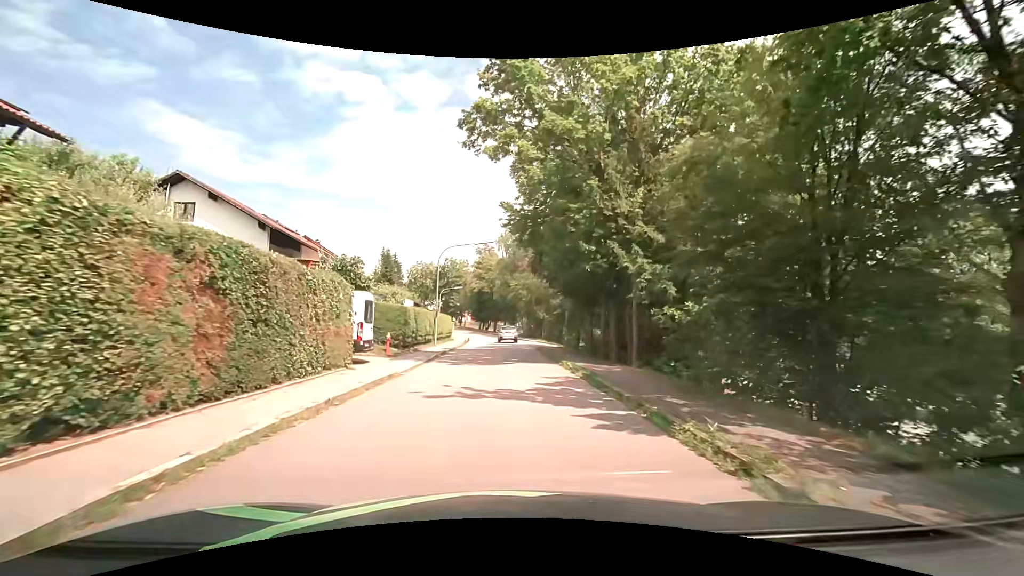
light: Day
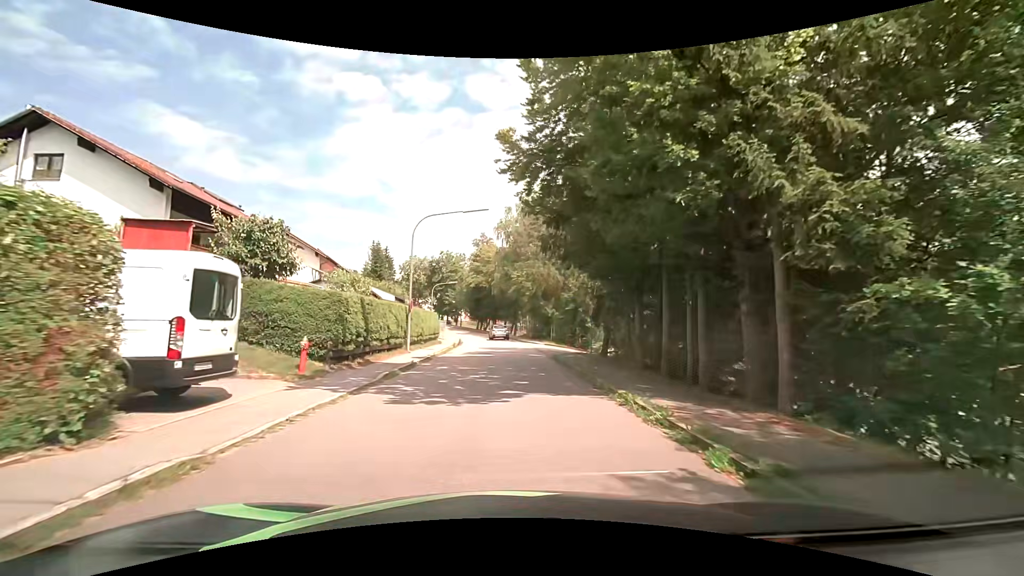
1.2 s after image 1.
(+0.1, +9.6) m; 0°
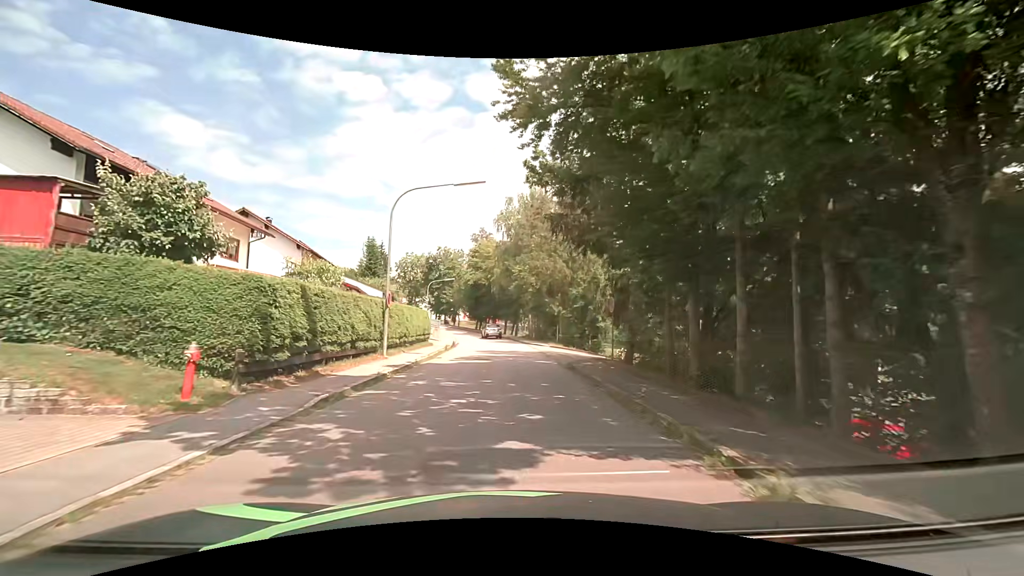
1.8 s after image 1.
(0.0, +4.8) m; -1°
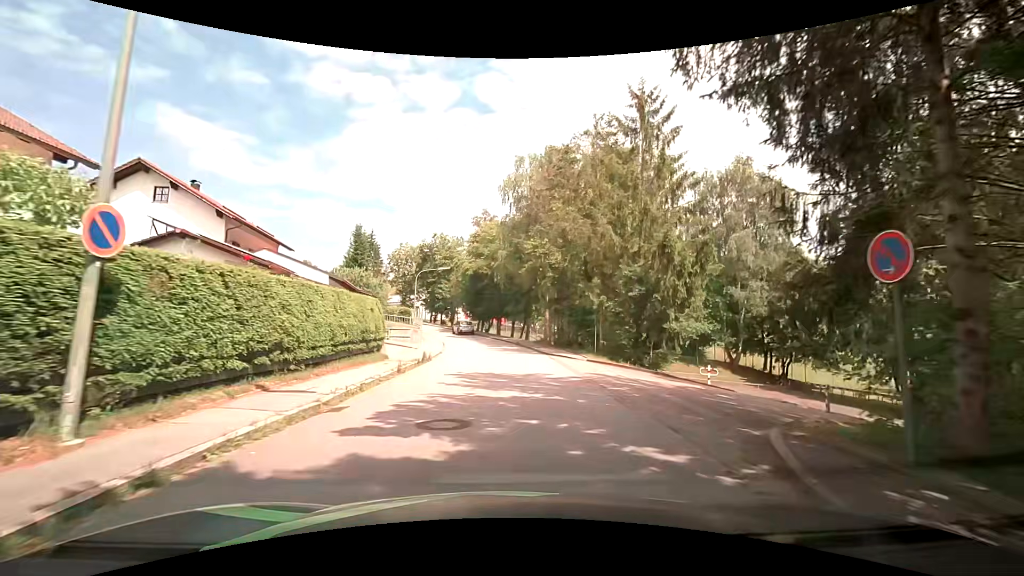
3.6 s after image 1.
(+0.1, +14.3) m; -1°
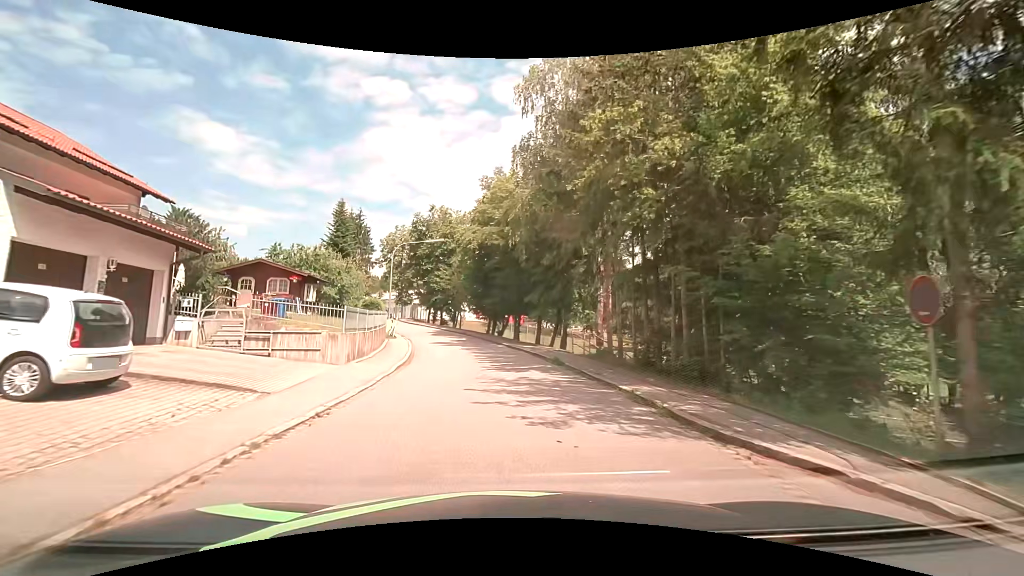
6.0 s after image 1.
(-0.2, +19.1) m; -2°
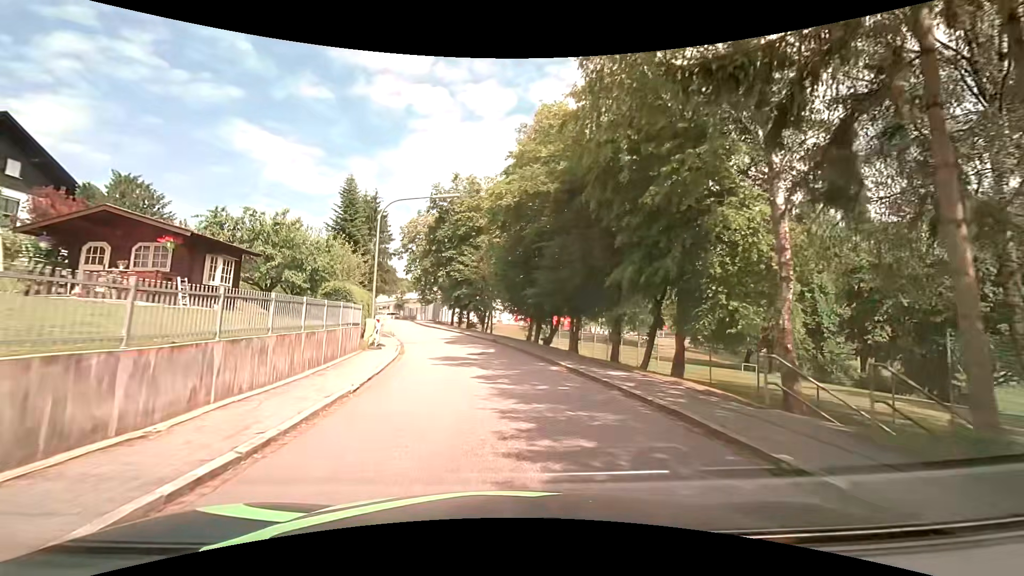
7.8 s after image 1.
(-0.5, +14.3) m; -5°
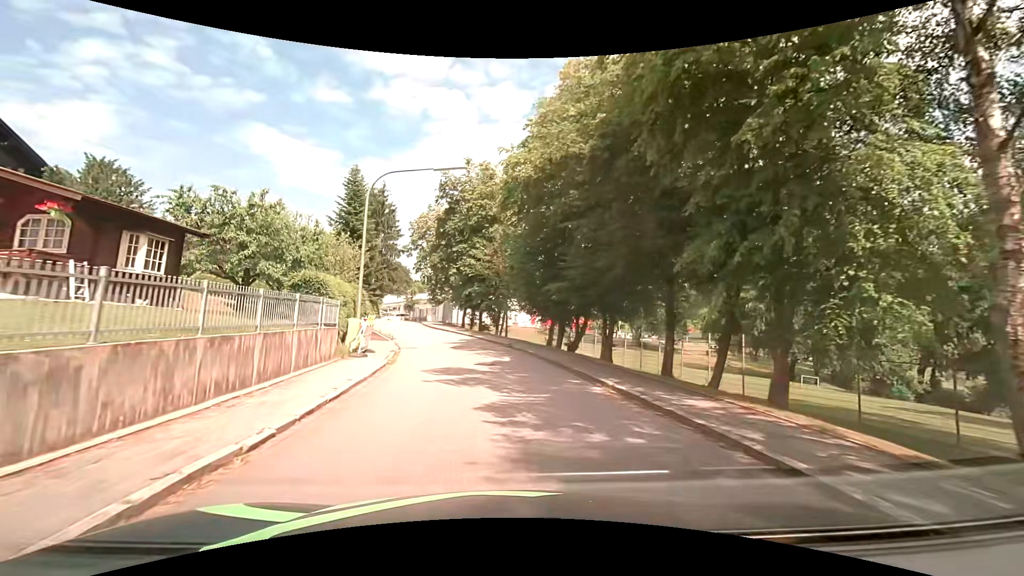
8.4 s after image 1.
(-0.1, +4.8) m; -2°
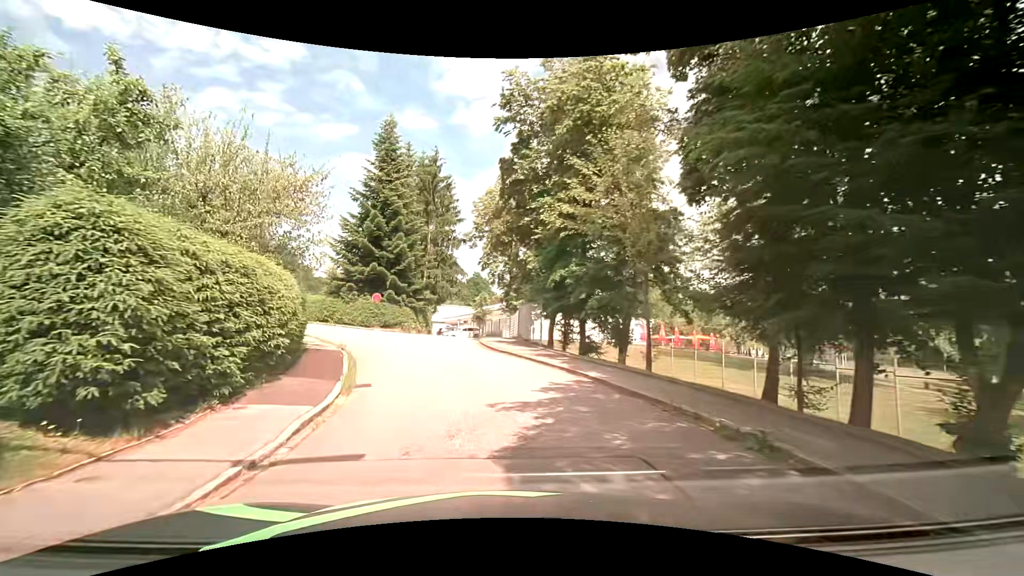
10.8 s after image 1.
(-1.1, +18.8) m; -10°
